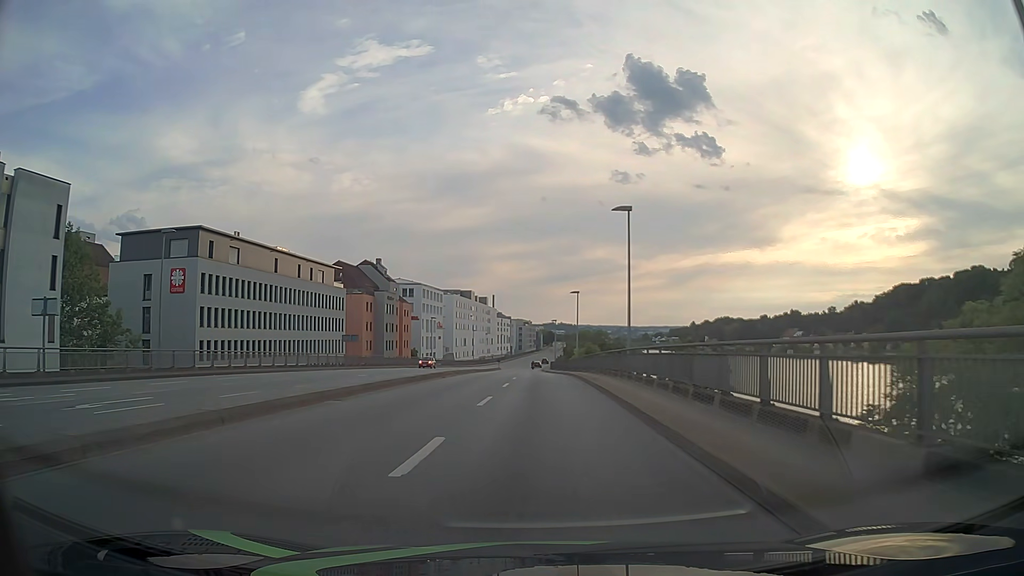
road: primary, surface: asphalt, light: Day
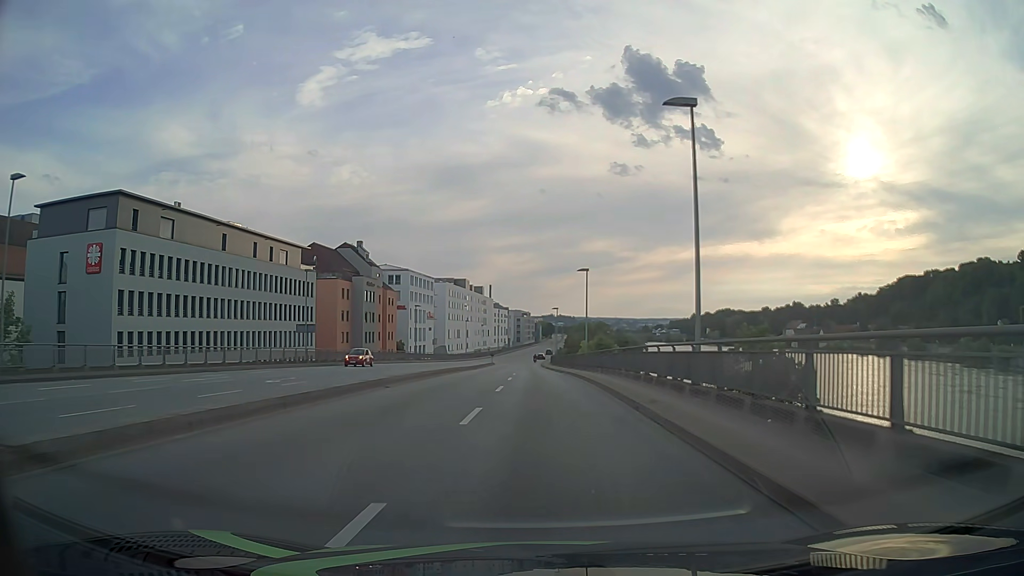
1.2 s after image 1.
(0.0, +13.7) m; 0°
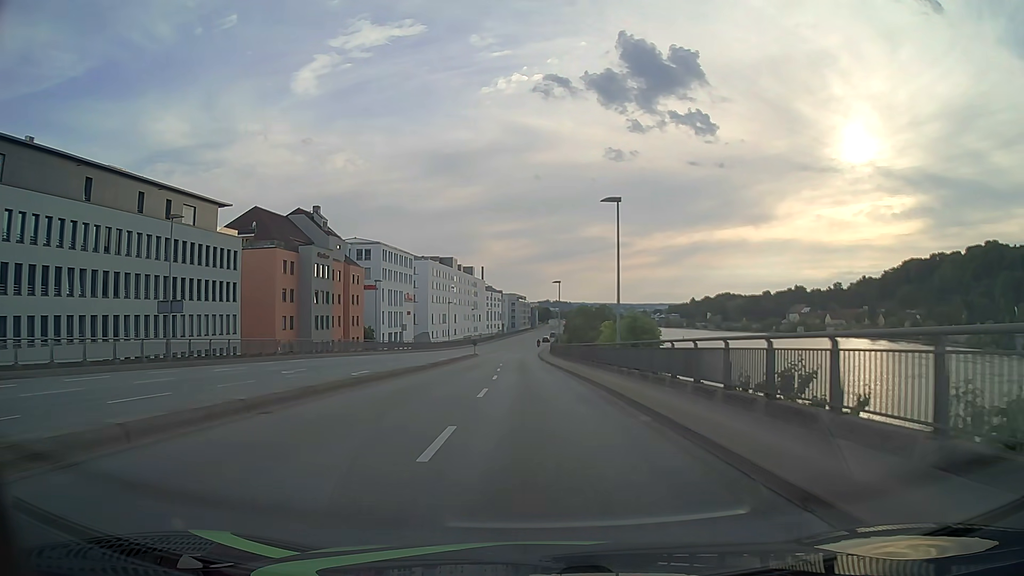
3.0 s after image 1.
(0.0, +22.2) m; 0°
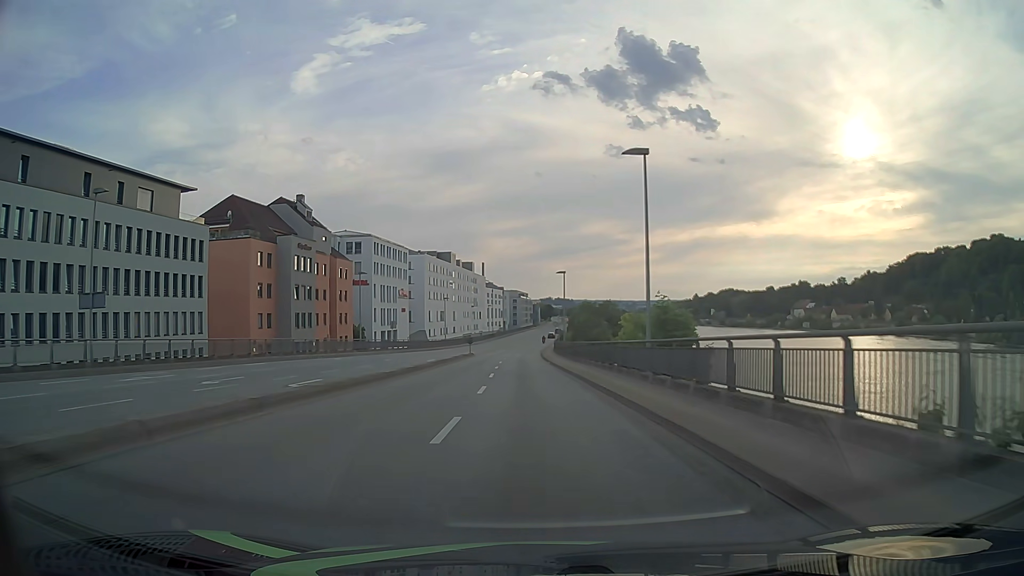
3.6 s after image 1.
(0.0, +7.6) m; 0°
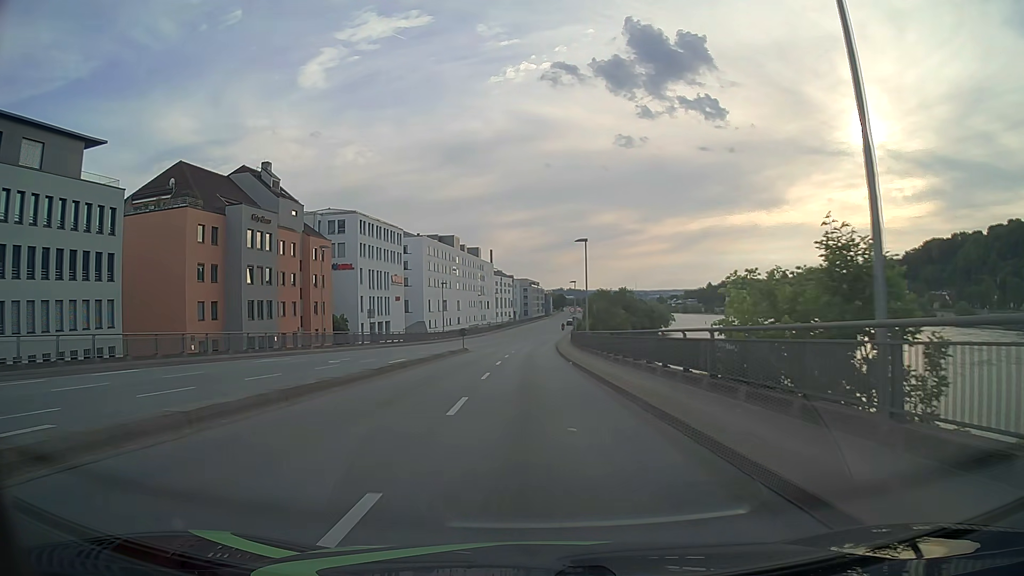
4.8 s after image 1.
(-0.1, +15.3) m; -1°
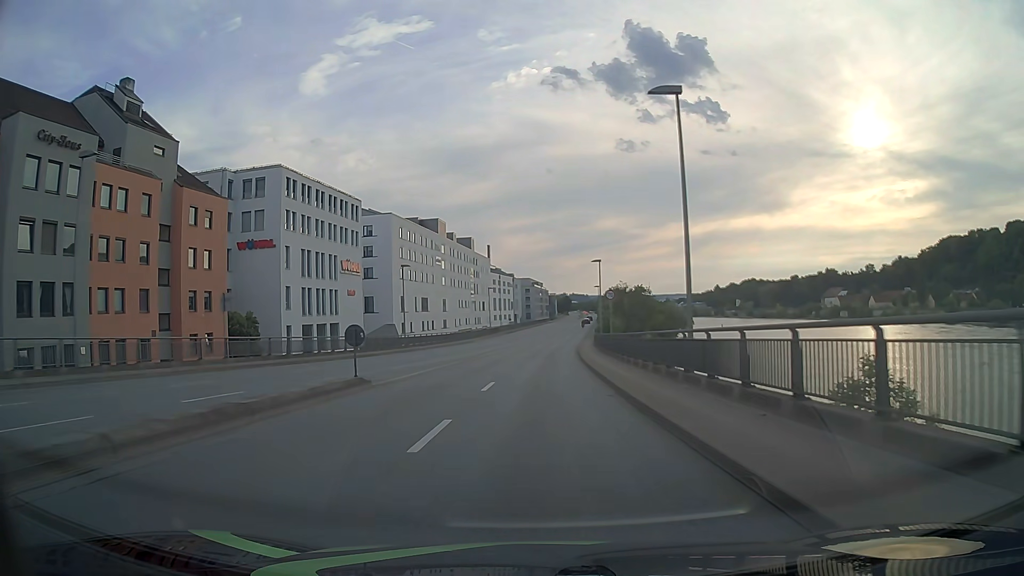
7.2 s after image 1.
(-0.3, +30.7) m; 0°
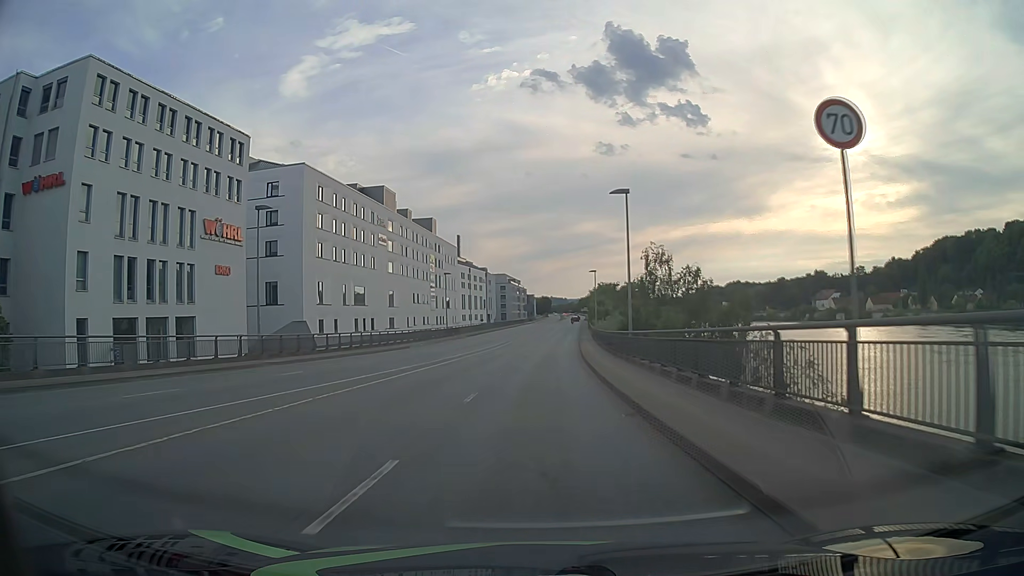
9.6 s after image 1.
(+0.5, +30.5) m; +2°
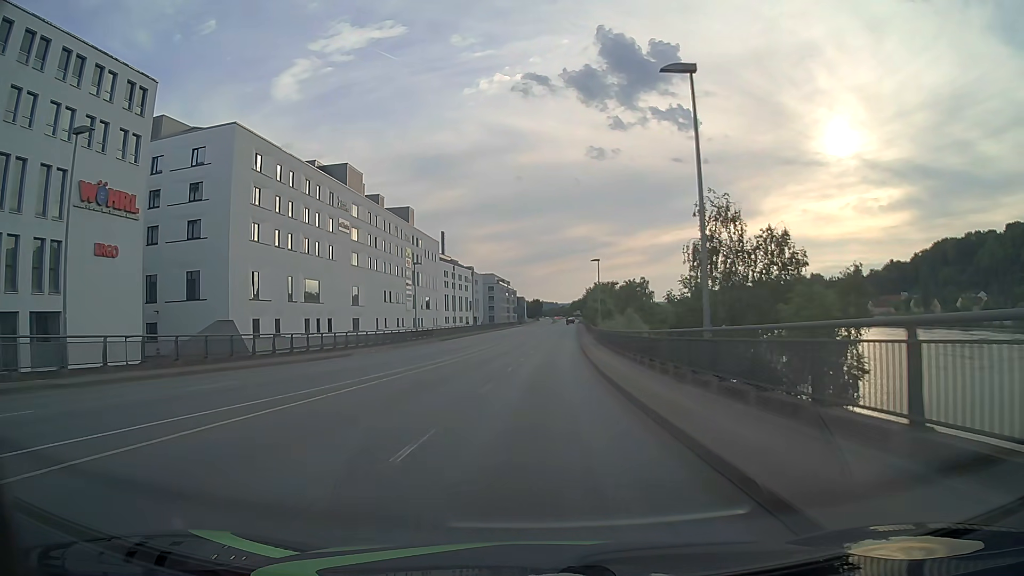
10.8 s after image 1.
(+0.1, +15.5) m; +1°
(0, +10) (0, +20) (+1, +30) (+1, +40) (+2, +50) (+2, +60) (+3, +70) (+3, +80) (+4, +90) (+4, +100) m
